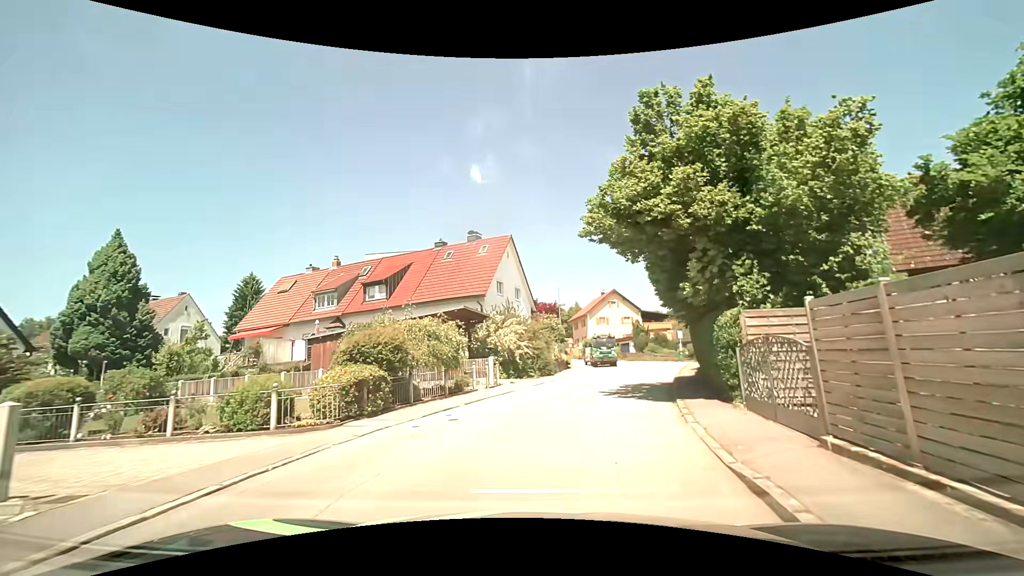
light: Day
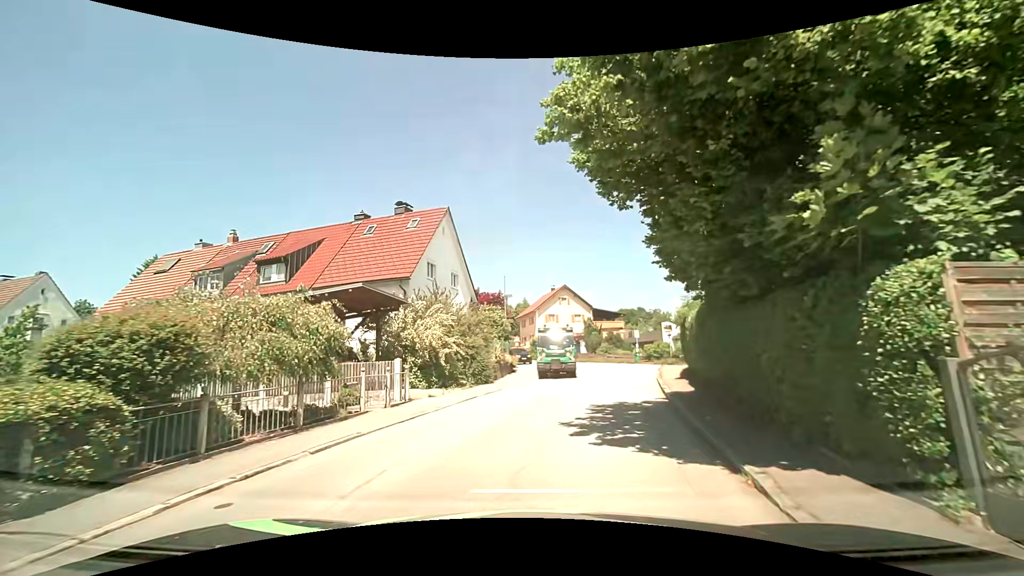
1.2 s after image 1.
(+0.3, +6.4) m; +5°
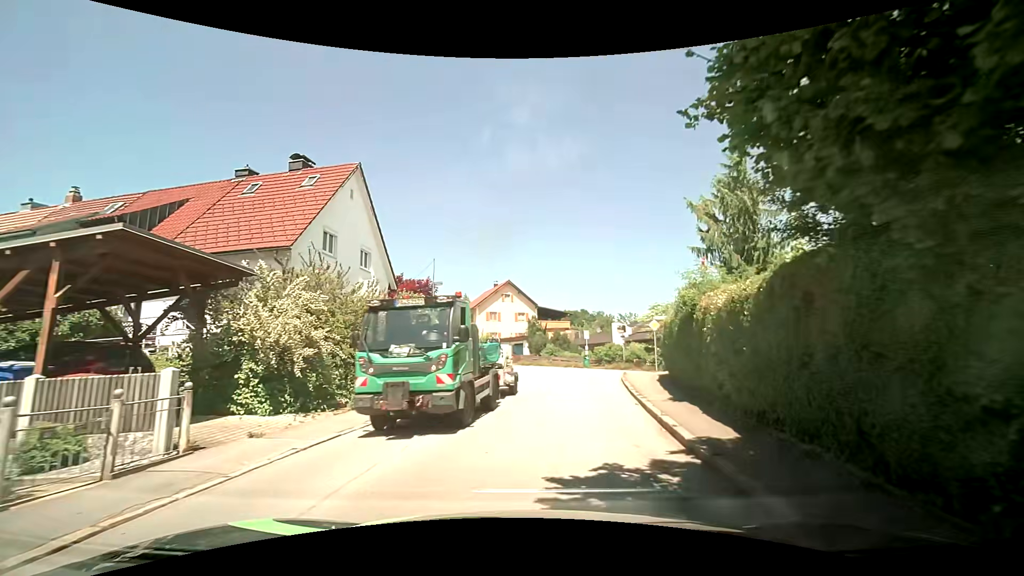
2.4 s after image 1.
(+0.4, +6.3) m; +7°
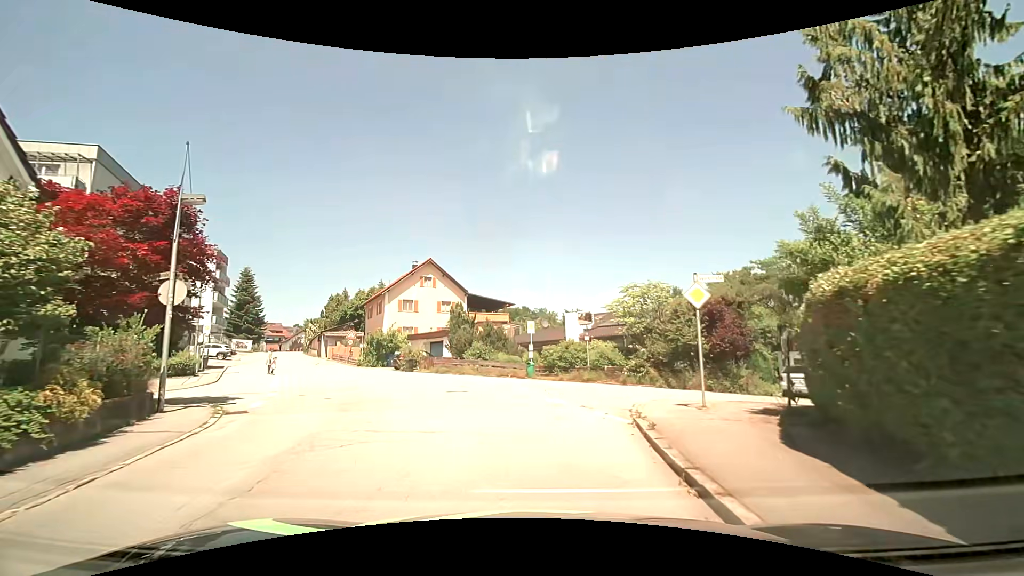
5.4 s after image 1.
(+1.4, +15.3) m; +7°
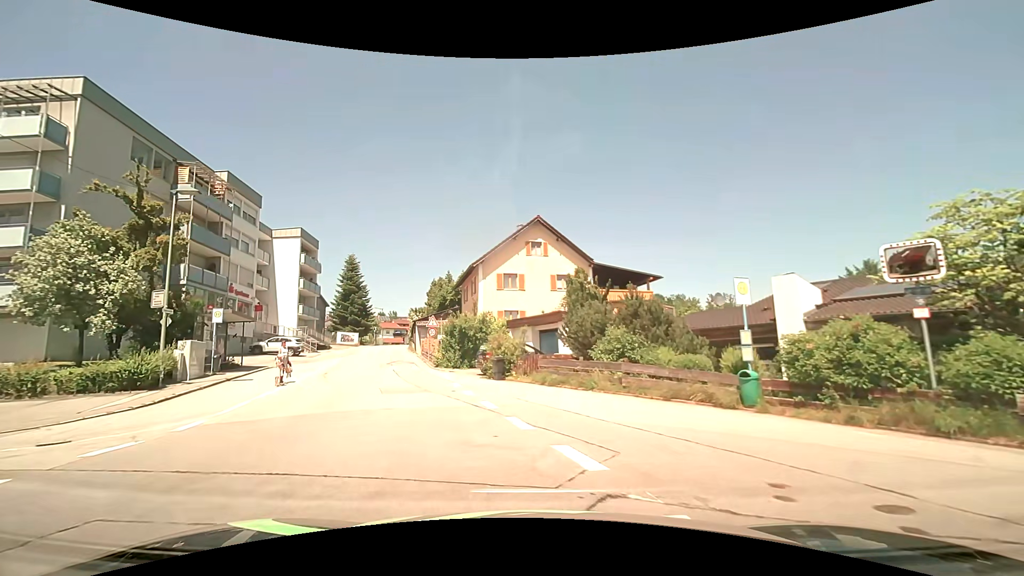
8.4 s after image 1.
(-1.3, +15.0) m; -13°
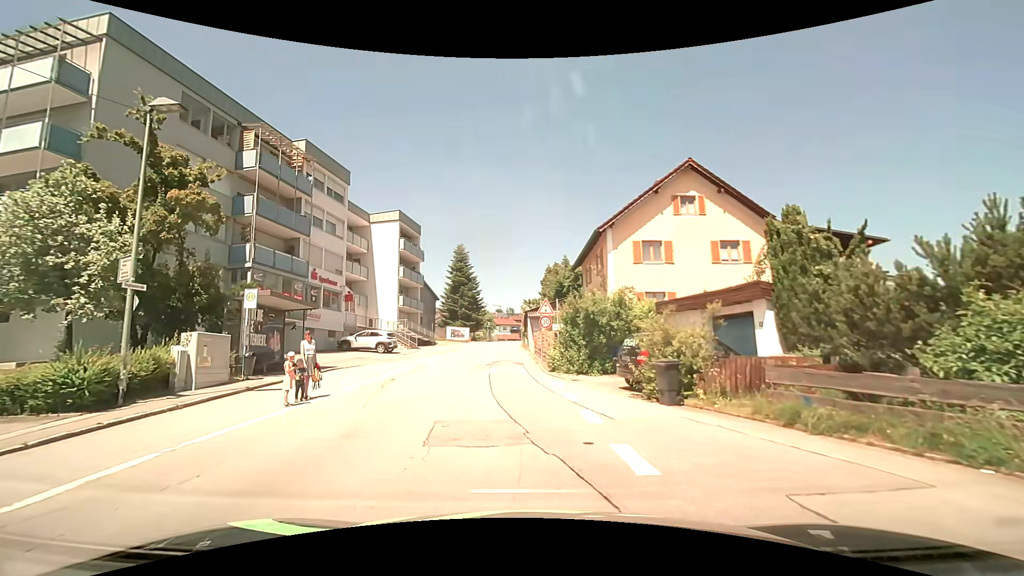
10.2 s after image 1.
(-1.3, +9.4) m; -16°
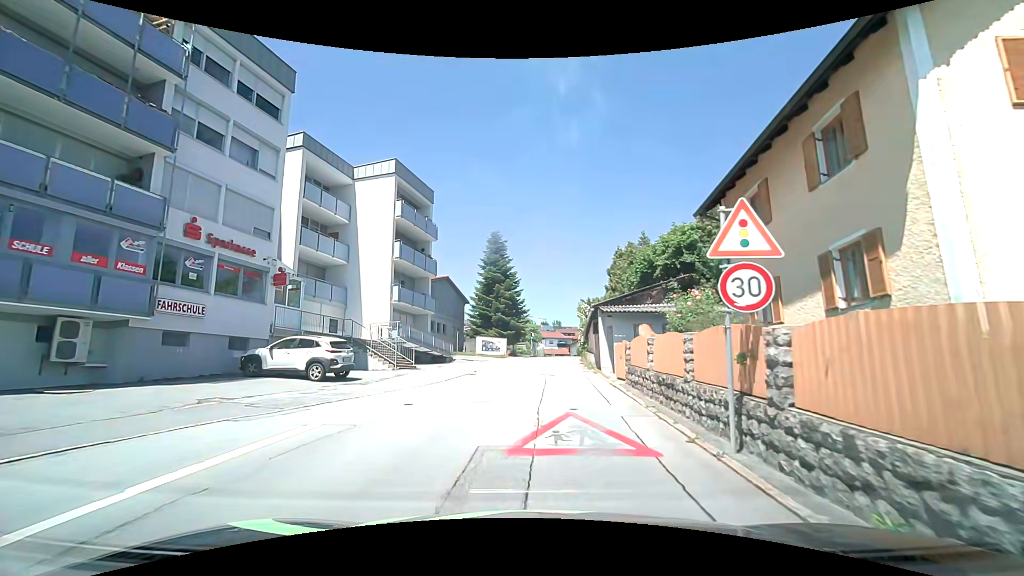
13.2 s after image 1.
(-0.8, +17.8) m; -4°
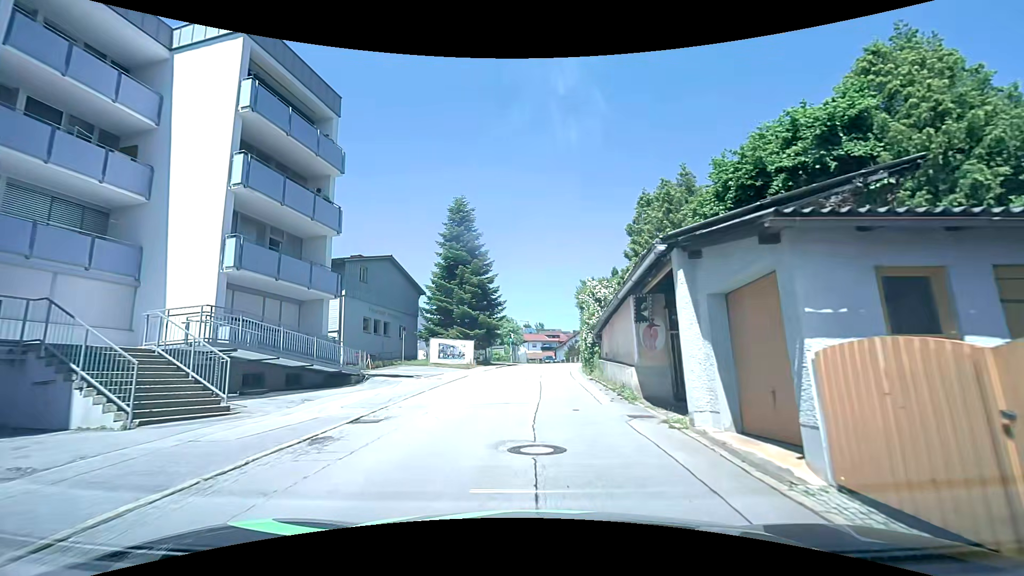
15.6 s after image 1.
(+0.3, +15.5) m; +2°
(0, +10) (0, +20) (+1, +30) (+2, +40) (+3, +50) (+4, +60) (+5, +70) (+5, +80) (+3, +90) (-1, +99) m
